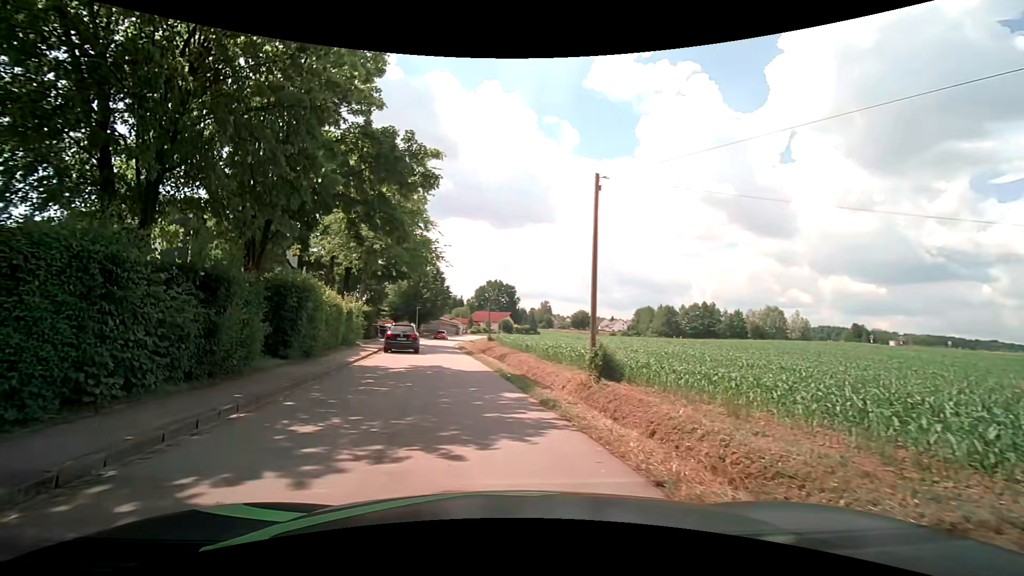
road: tertiary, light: Day
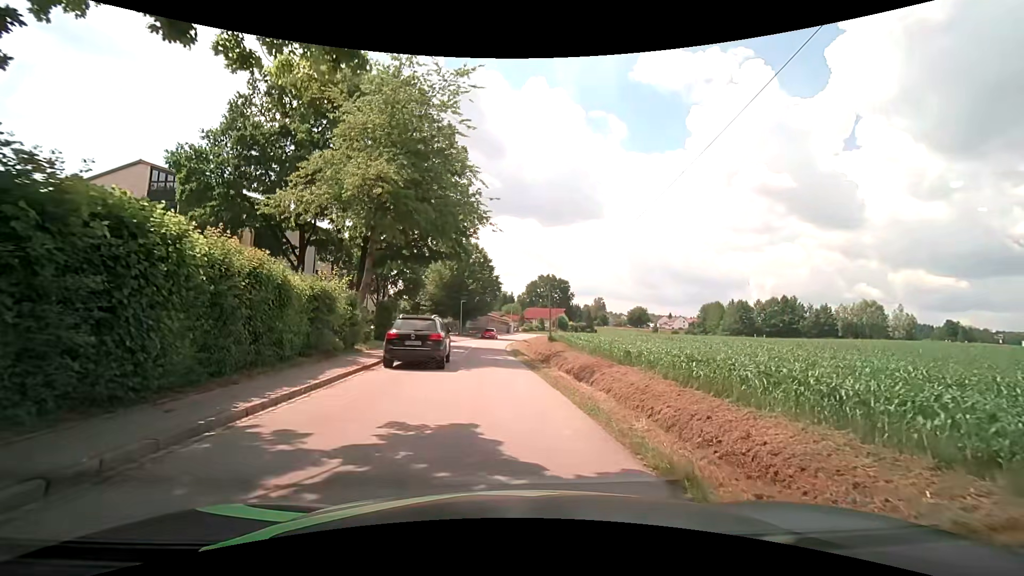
(-1.1, +12.9) m; -6°
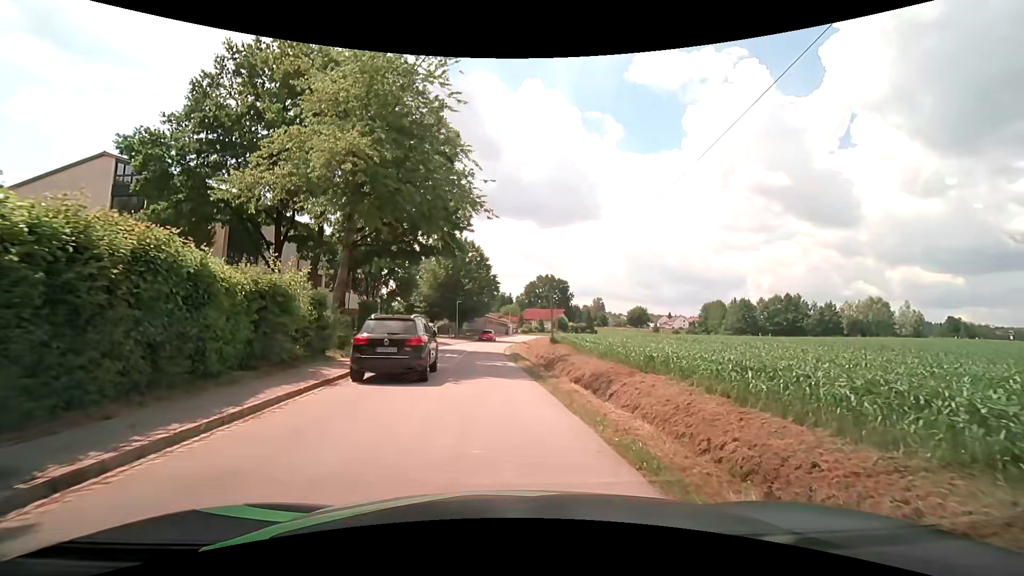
(0.0, +3.2) m; +1°
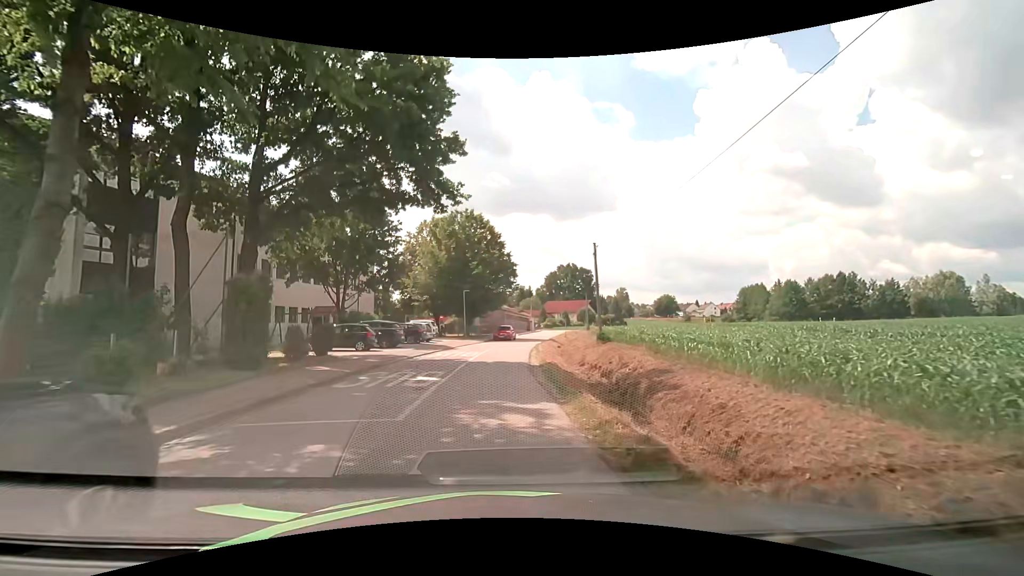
(-0.2, +13.8) m; -3°
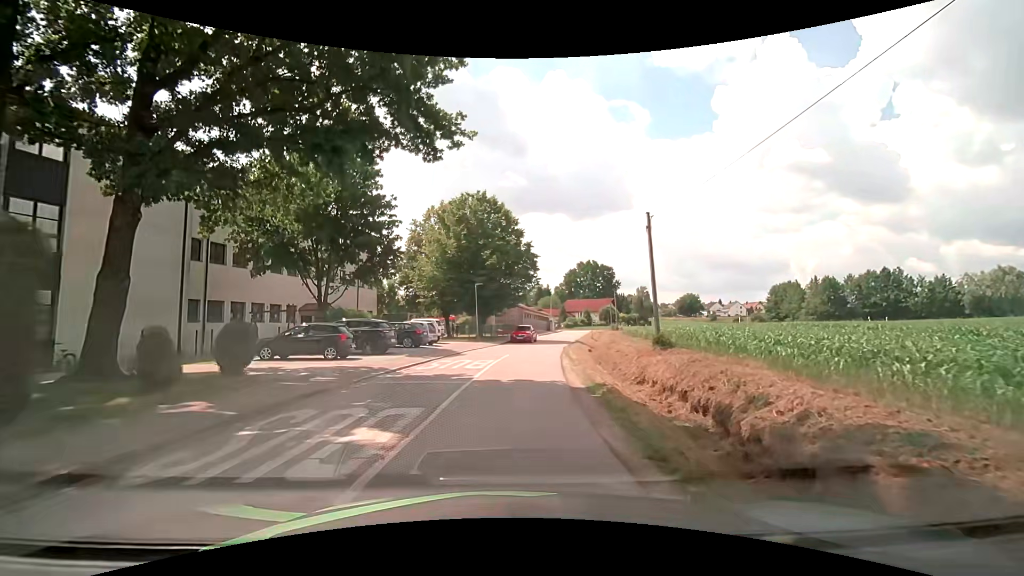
(-0.1, +7.2) m; -1°
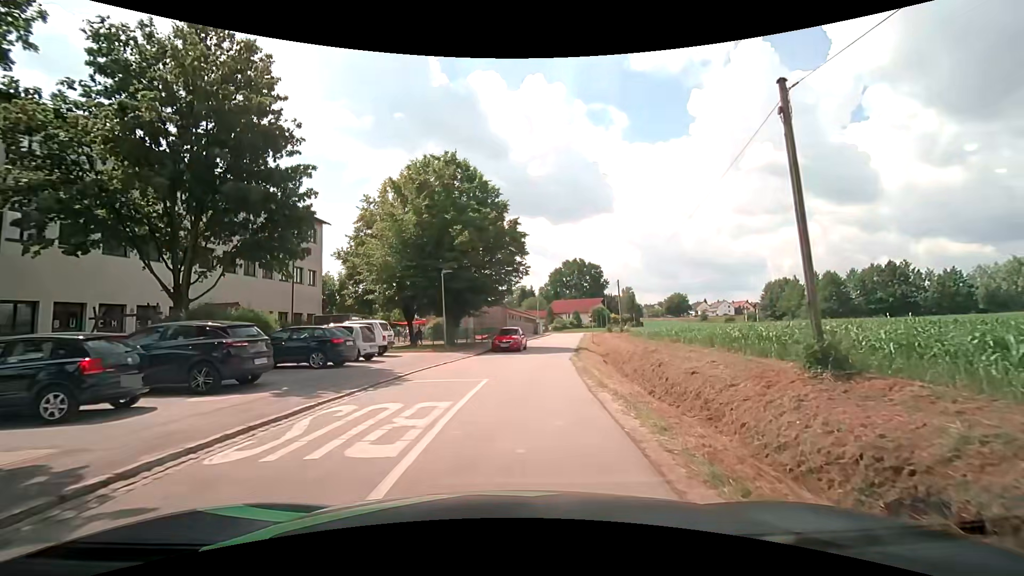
(+0.1, +11.1) m; +2°
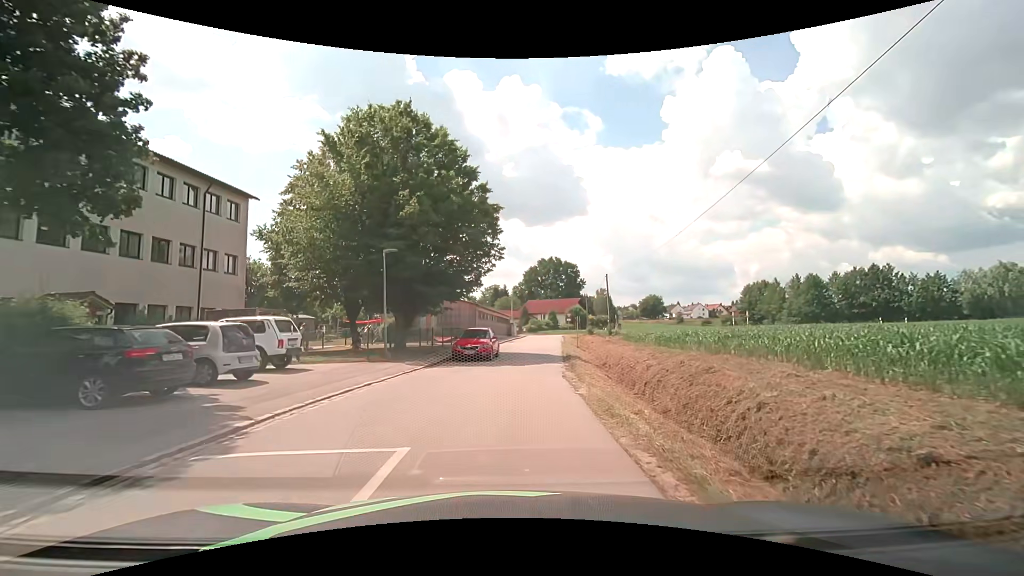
(+0.1, +7.6) m; +3°
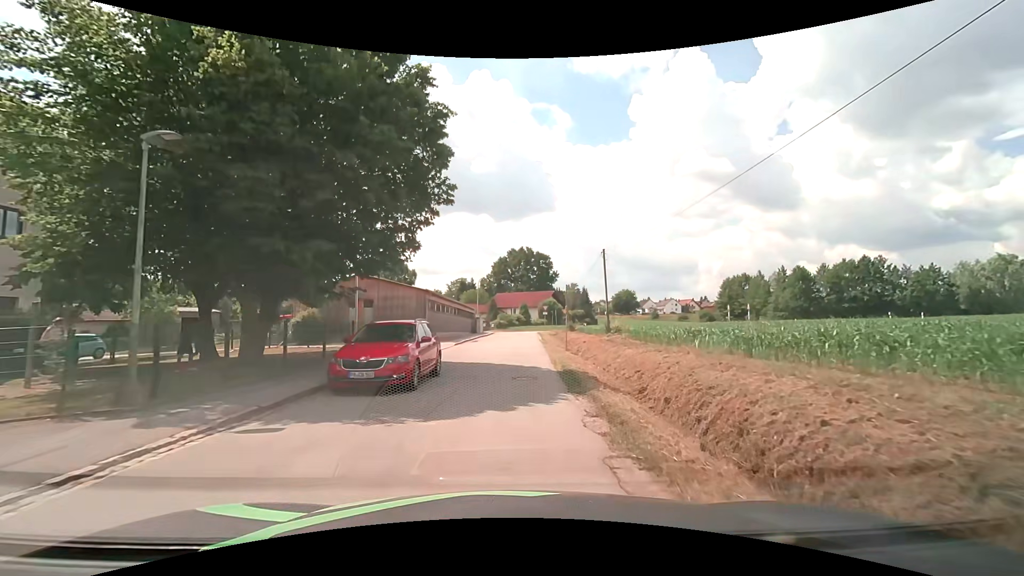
(+0.3, +11.9) m; +3°
